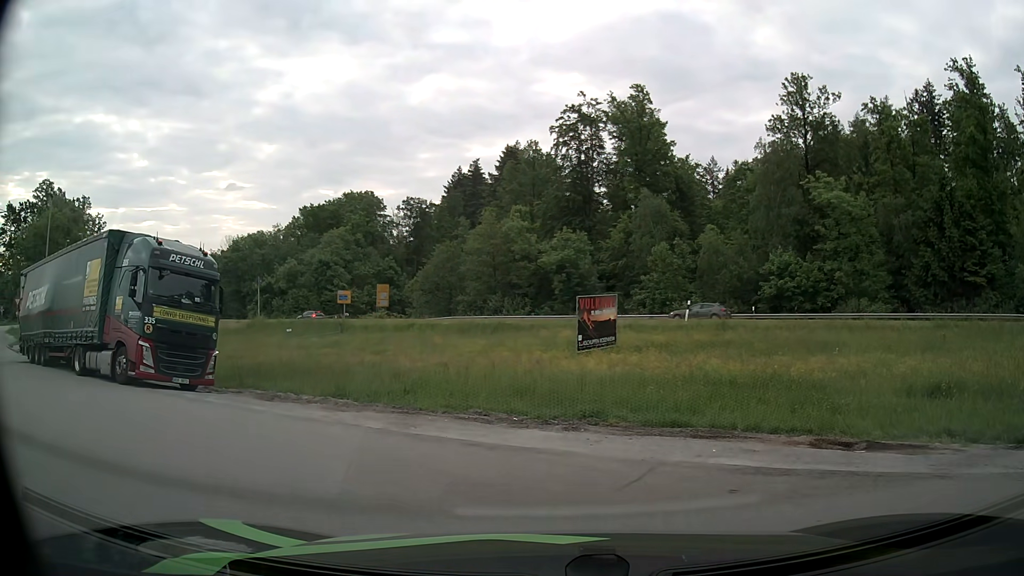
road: secondary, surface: asphalt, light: Day
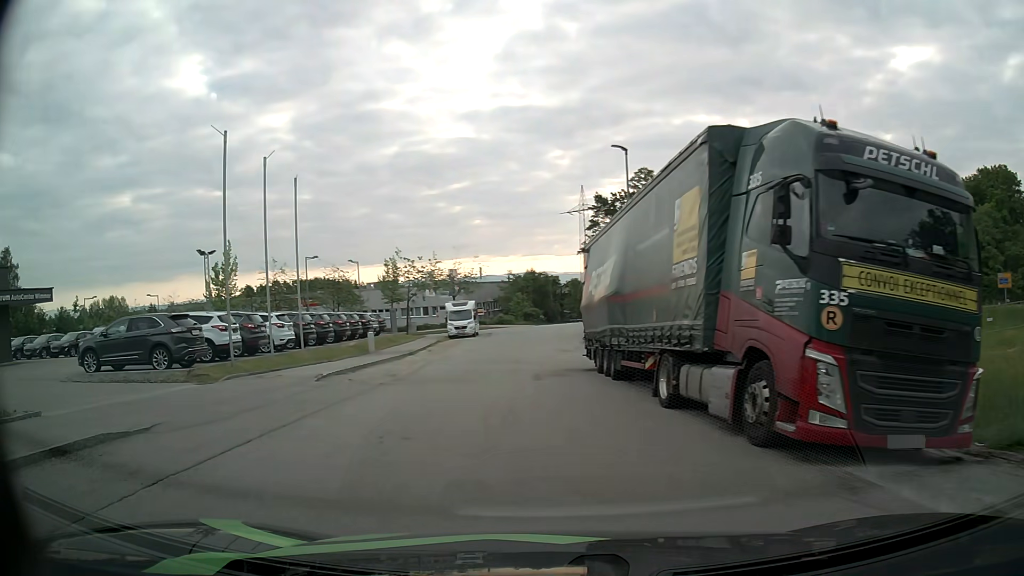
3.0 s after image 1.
(-5.2, +8.7) m; -60°
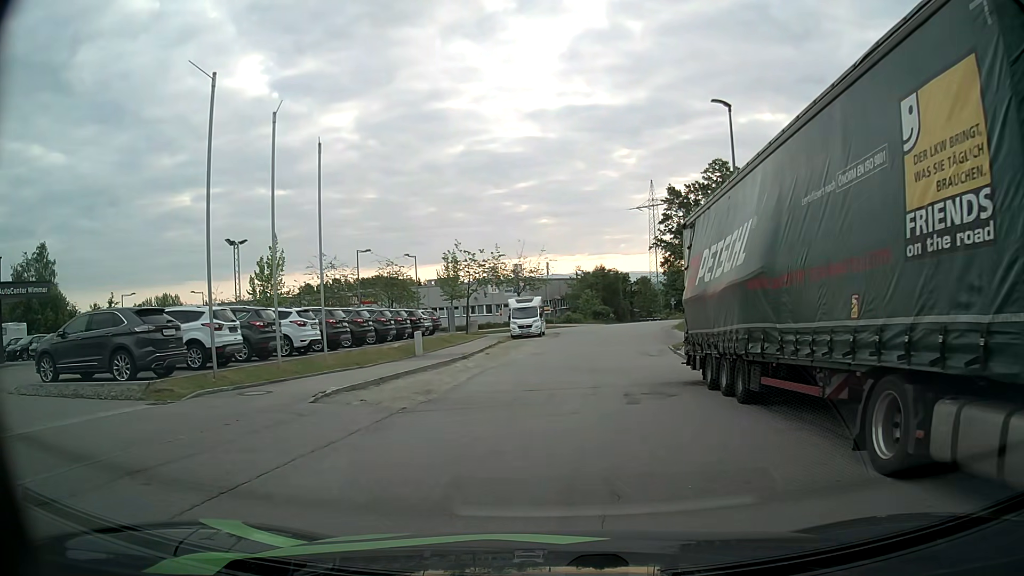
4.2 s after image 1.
(-0.3, +5.3) m; -4°
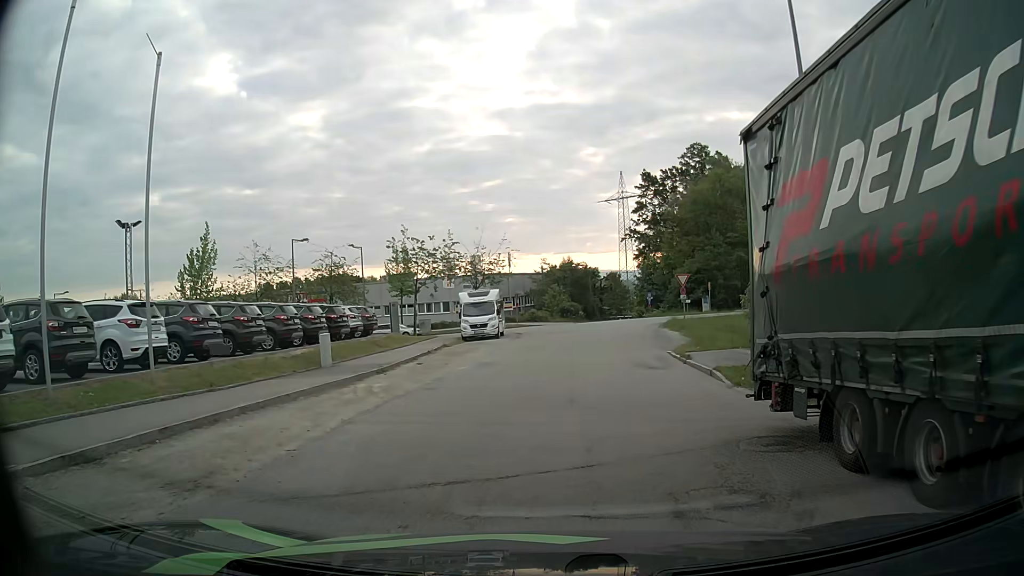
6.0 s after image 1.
(+0.3, +8.4) m; +3°
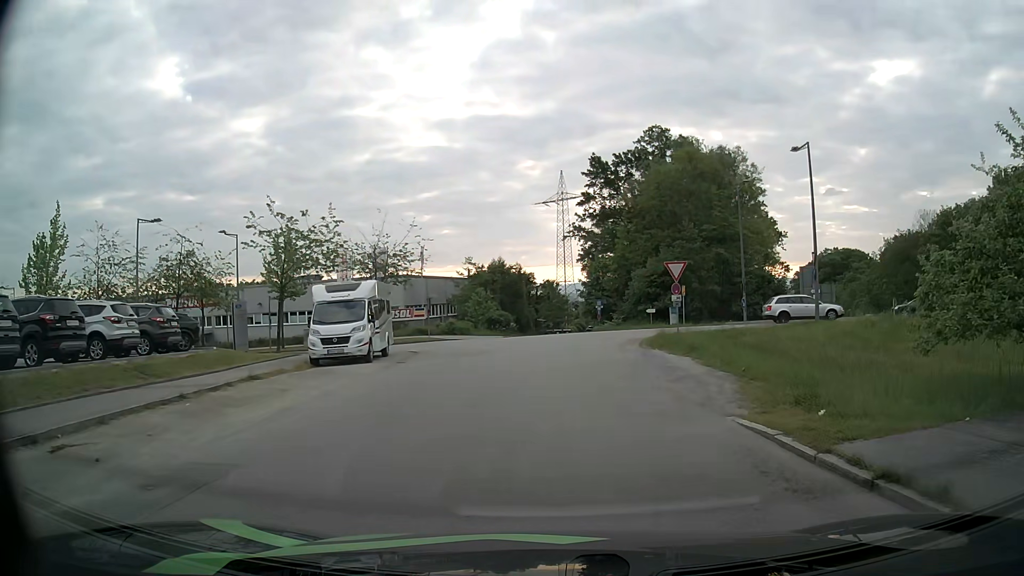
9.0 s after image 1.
(+0.6, +15.2) m; +6°
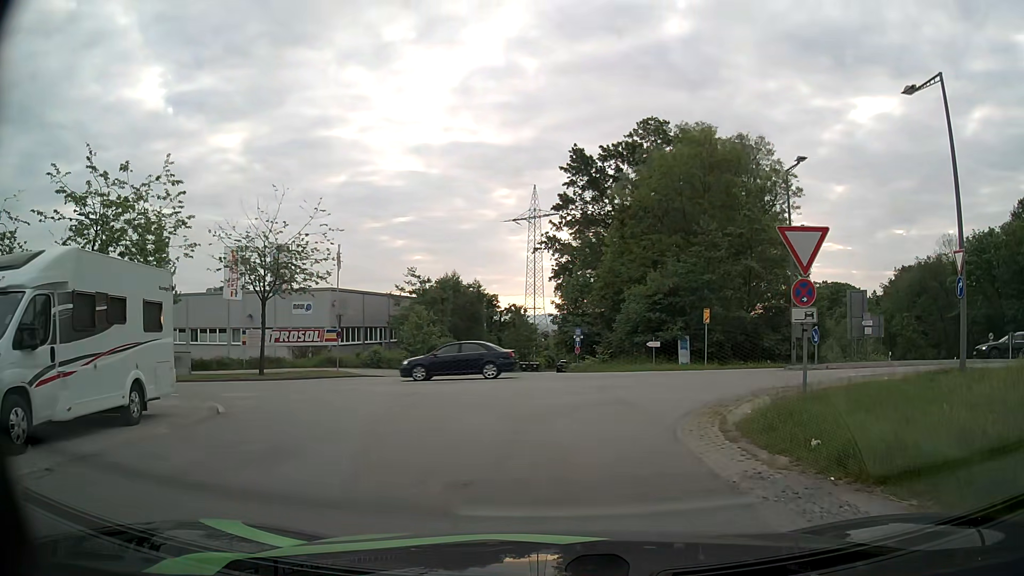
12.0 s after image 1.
(+0.3, +14.9) m; +2°
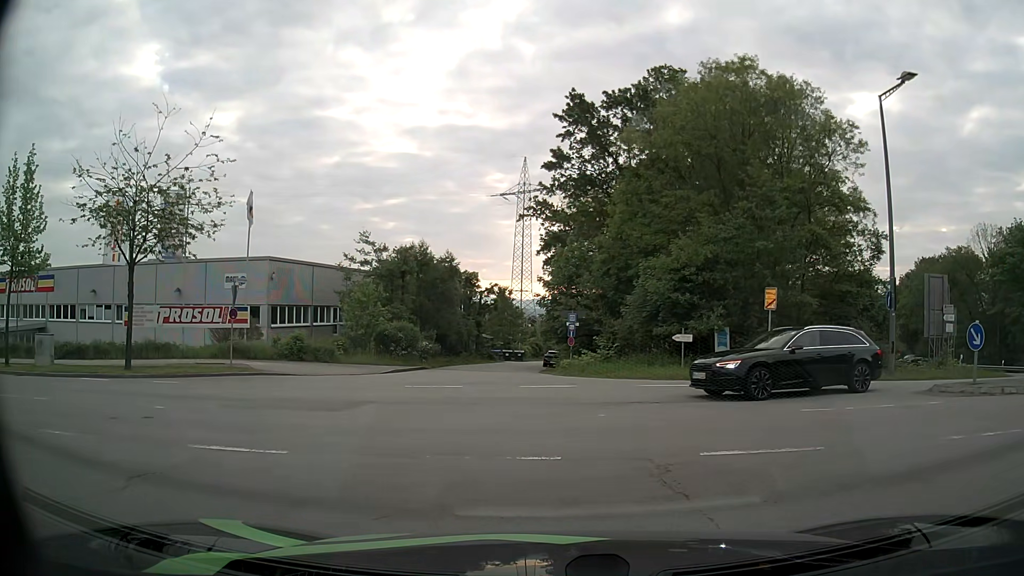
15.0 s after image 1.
(+0.2, +10.7) m; +1°
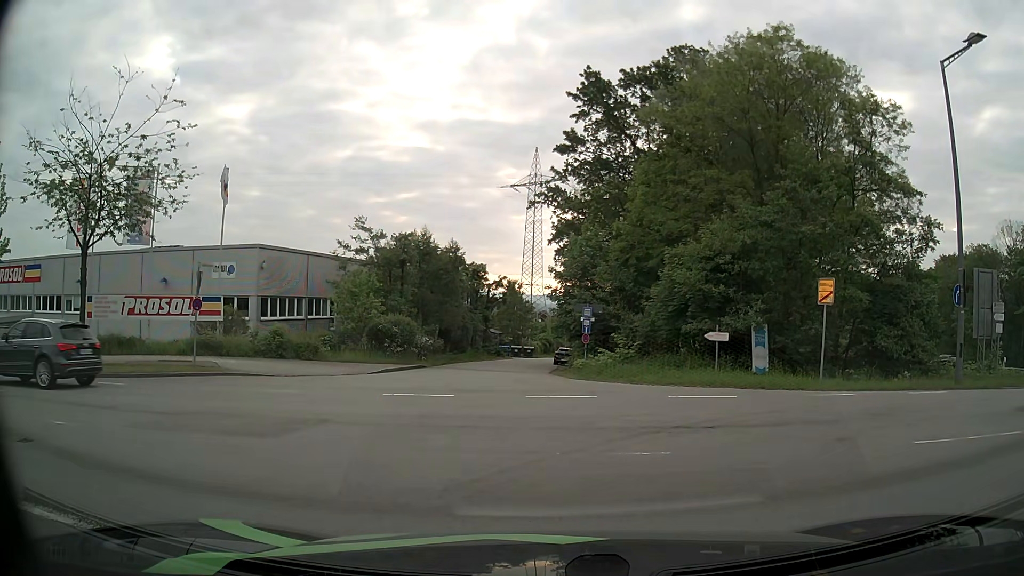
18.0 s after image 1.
(0.0, +3.3) m; +1°
(-3, +9) (-12, +14) (-22, +15) (-32, +16) (-42, +16) (-52, +17) (-62, +18) (-72, +19) (-82, +21) (-91, +23) m
